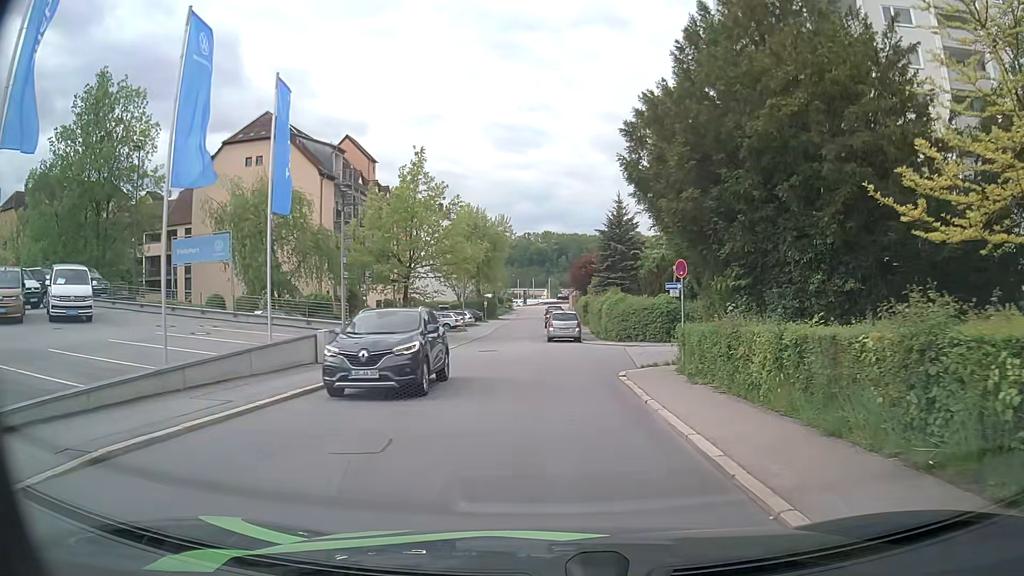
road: residential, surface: asphalt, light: Day
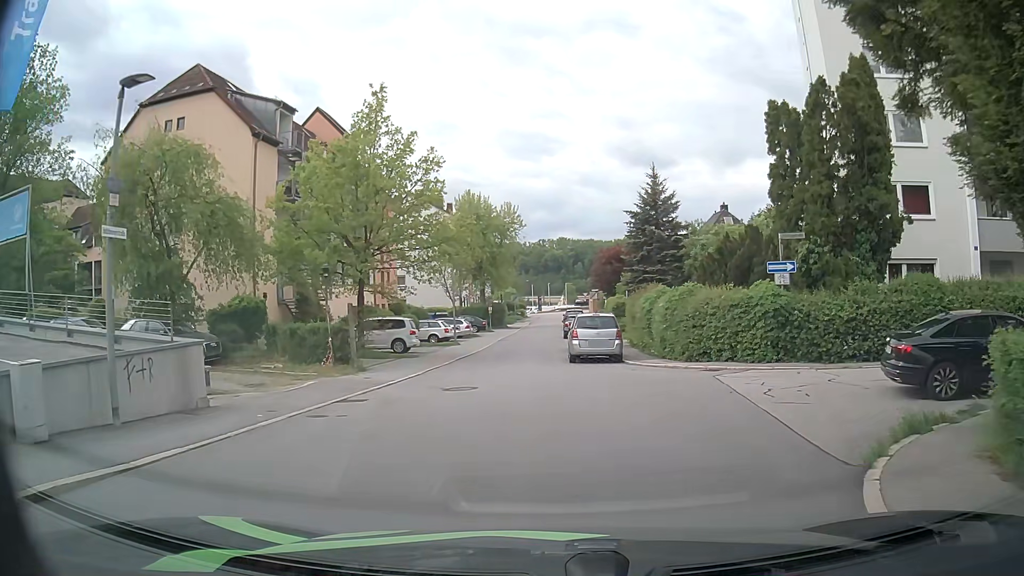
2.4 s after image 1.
(-0.1, +12.8) m; -1°
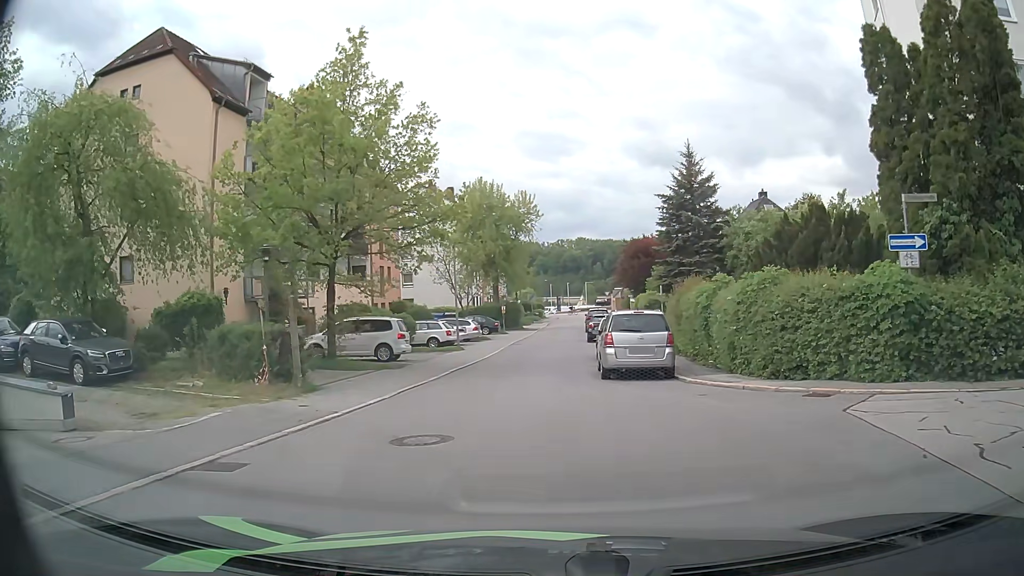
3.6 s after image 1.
(-0.1, +6.2) m; -1°
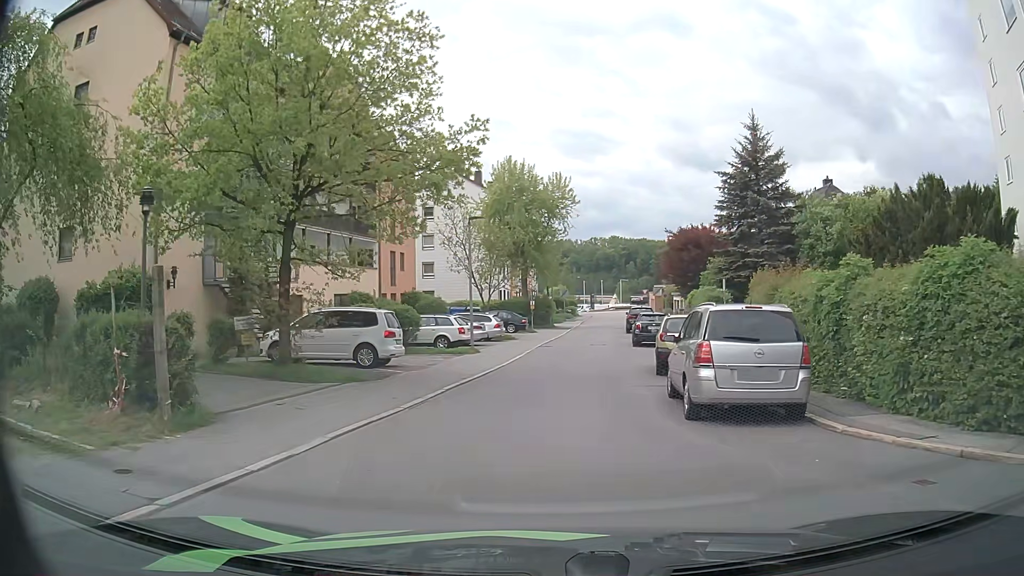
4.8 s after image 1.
(-0.3, +6.6) m; -4°
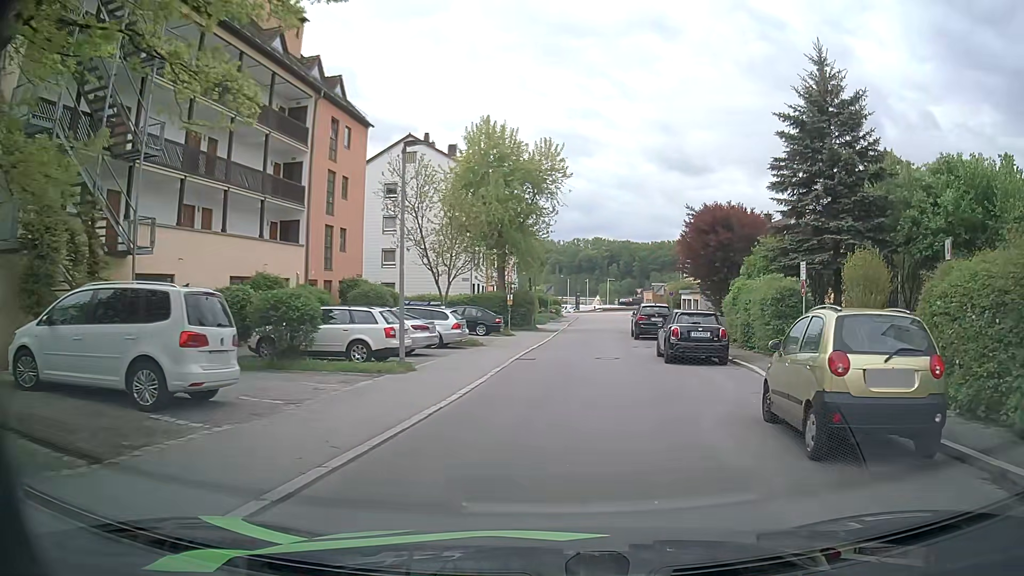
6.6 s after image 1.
(0.0, +10.6) m; +2°
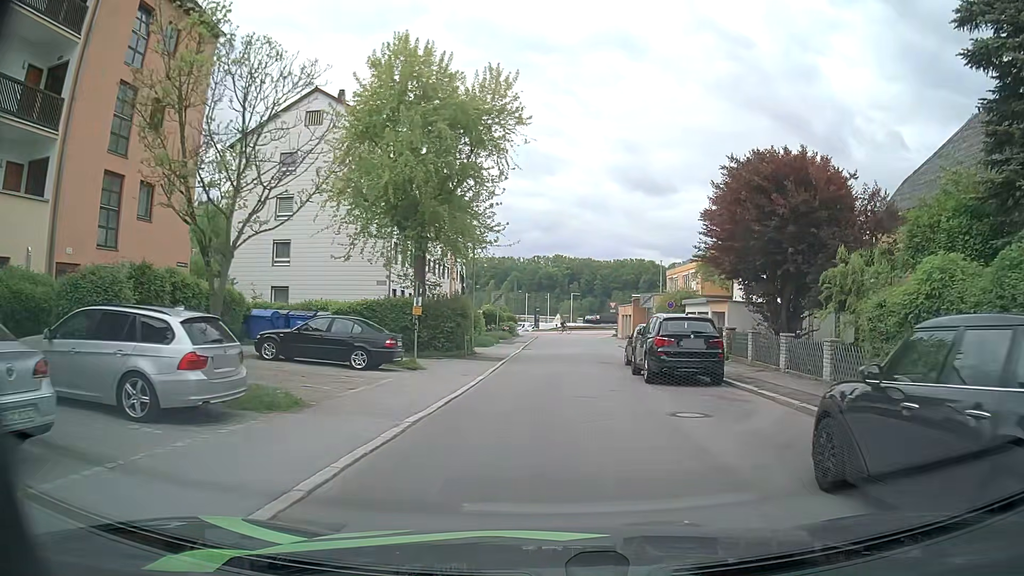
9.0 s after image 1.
(+1.0, +15.4) m; +6°
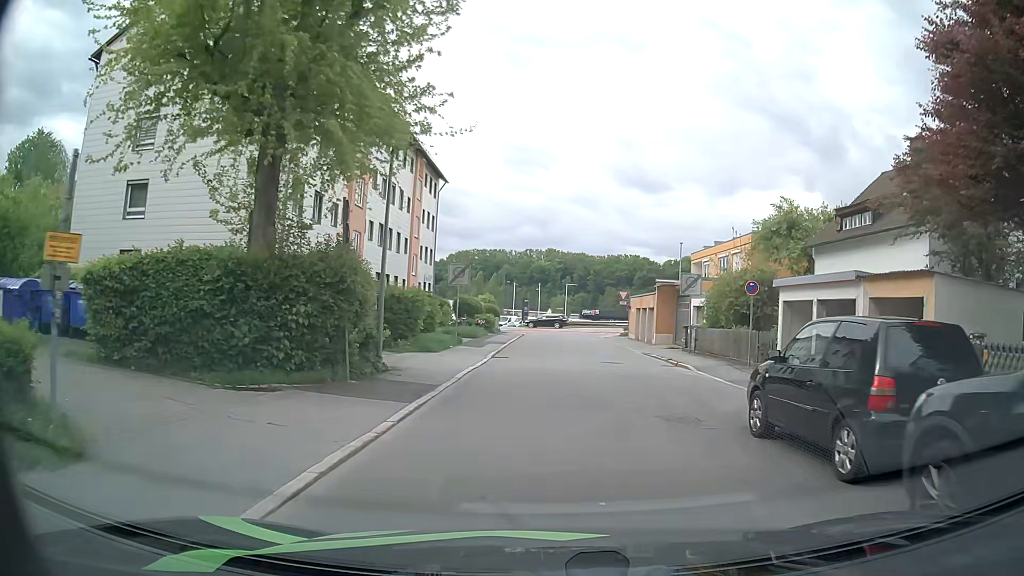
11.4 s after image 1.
(-0.6, +15.5) m; -2°
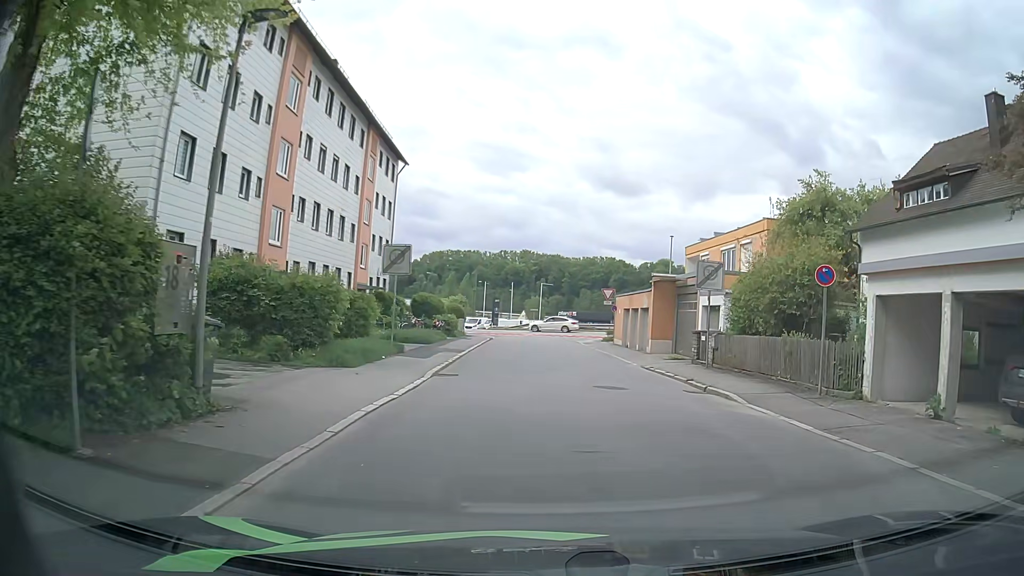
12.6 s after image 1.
(+0.1, +7.3) m; +2°
(0, +10) (+1, +20) (+1, +30) (+1, +40) (+1, +50) (+4, +59) (+13, +61) (+23, +59) (+33, +56) (+42, +53) m
